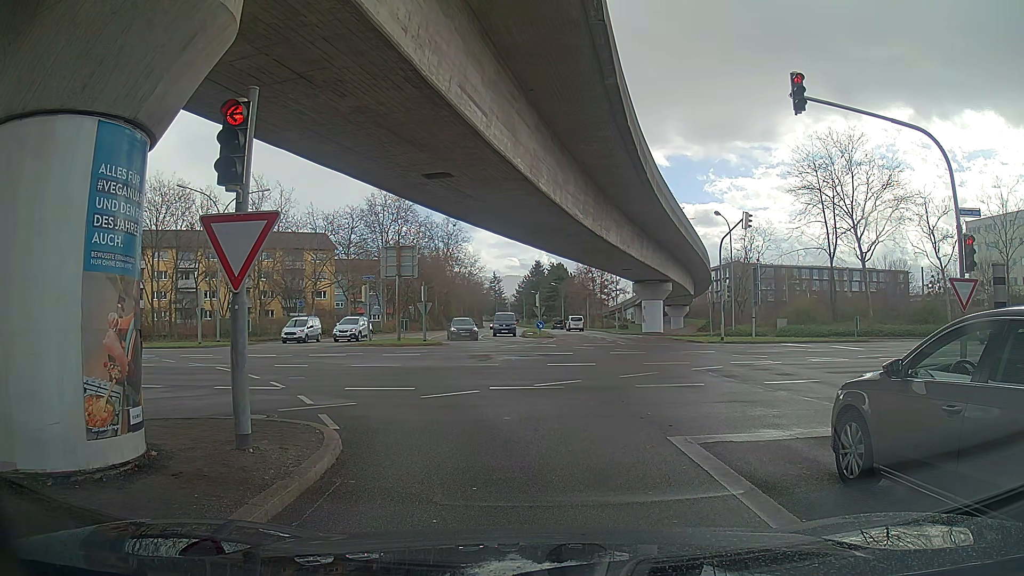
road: tertiary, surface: asphalt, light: Day
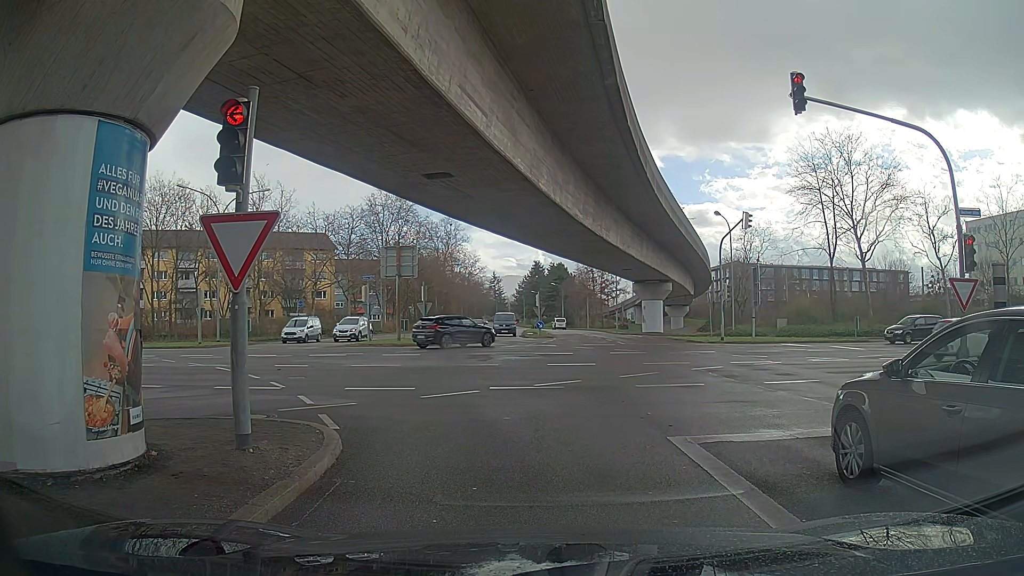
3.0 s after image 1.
(0.0, 0.0) m; 0°
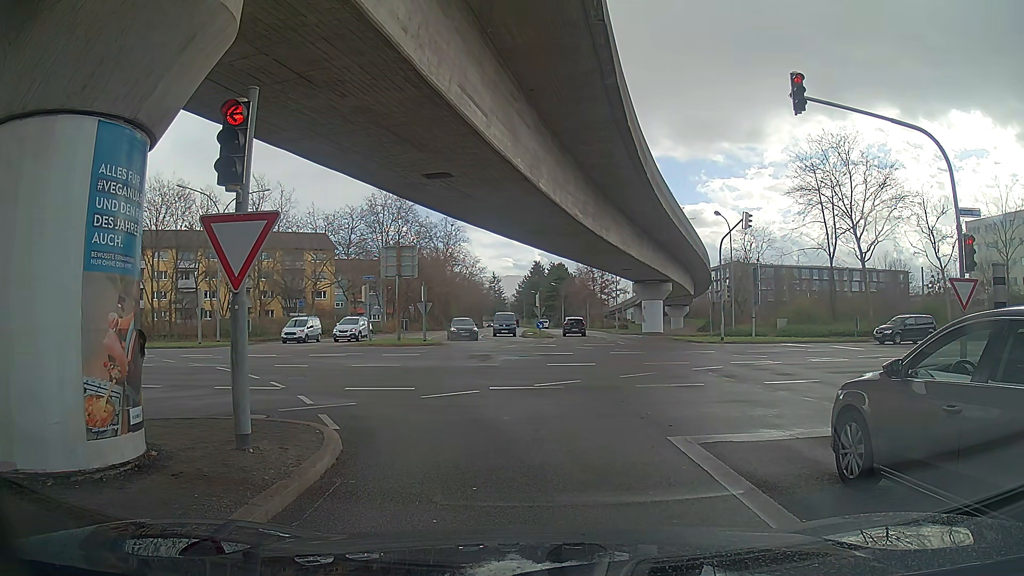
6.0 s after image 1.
(0.0, 0.0) m; 0°
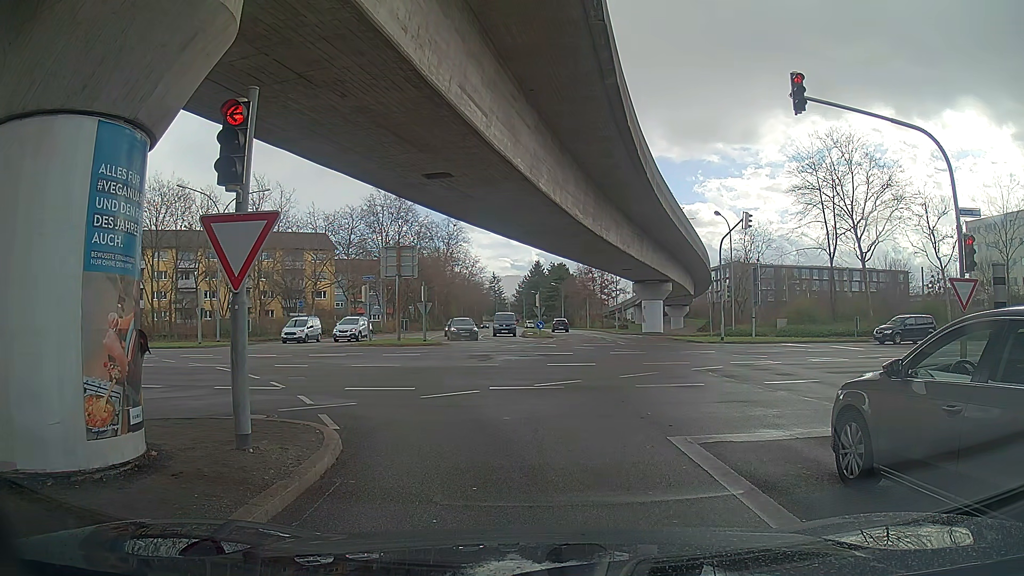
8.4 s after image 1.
(0.0, 0.0) m; 0°
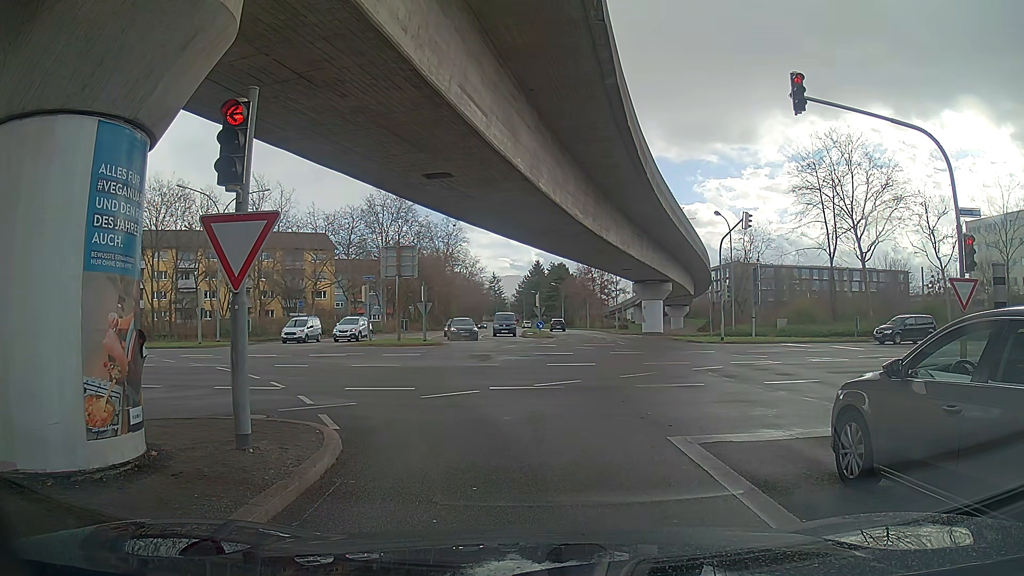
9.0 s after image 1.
(0.0, 0.0) m; 0°
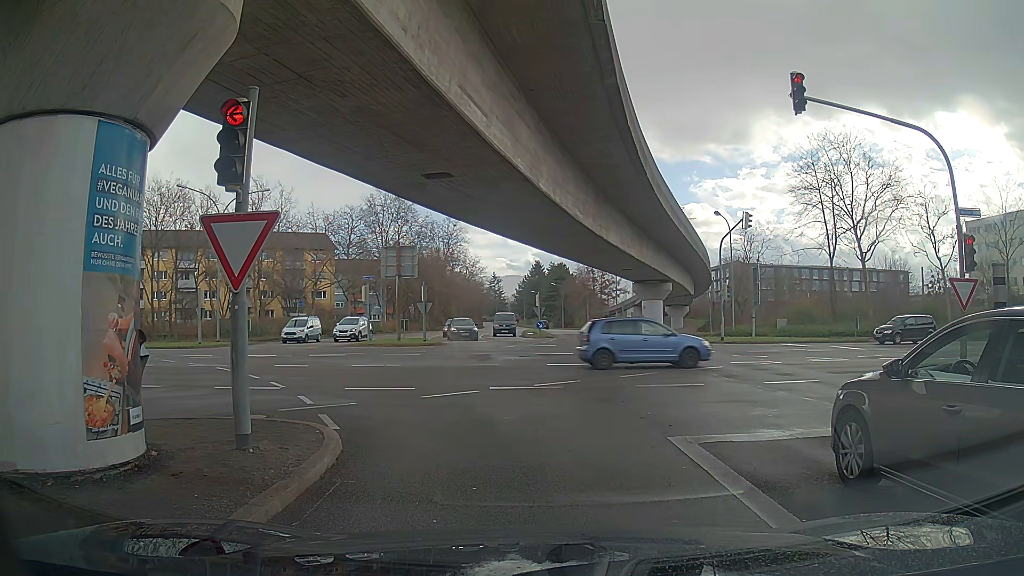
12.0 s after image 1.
(0.0, 0.0) m; 0°
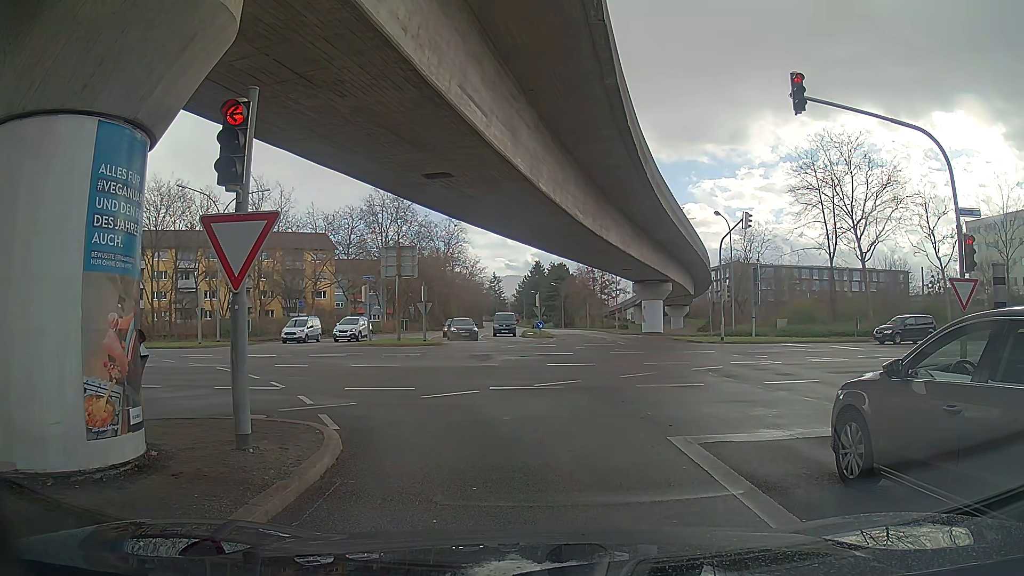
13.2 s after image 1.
(0.0, 0.0) m; 0°
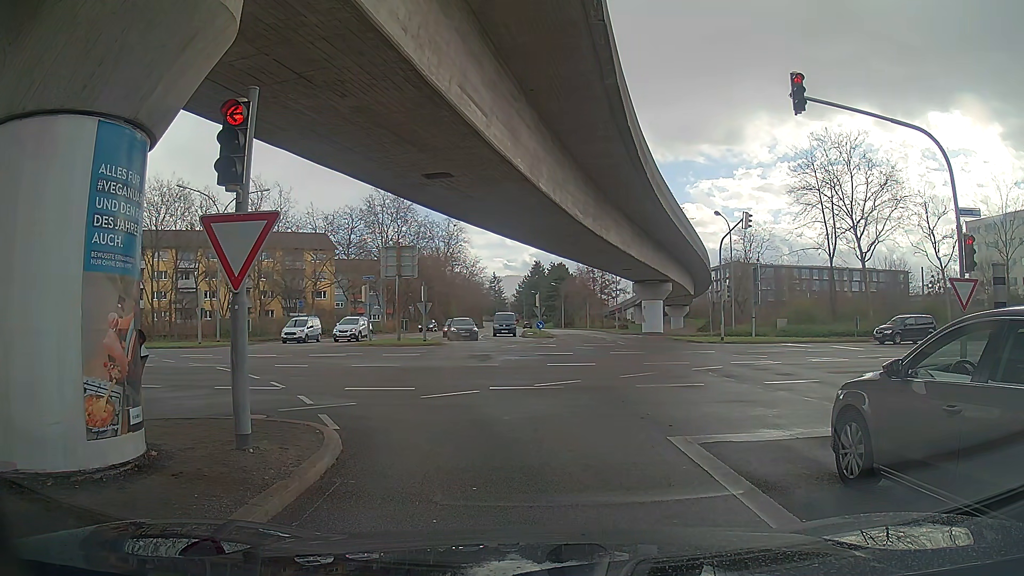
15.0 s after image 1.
(0.0, 0.0) m; 0°
(-1, +10) (-5, +19) (-12, +26) (-21, +30) (-31, +31) (-41, +31) (-51, +31) (-61, +31) (-71, +31) (-81, +31) m
